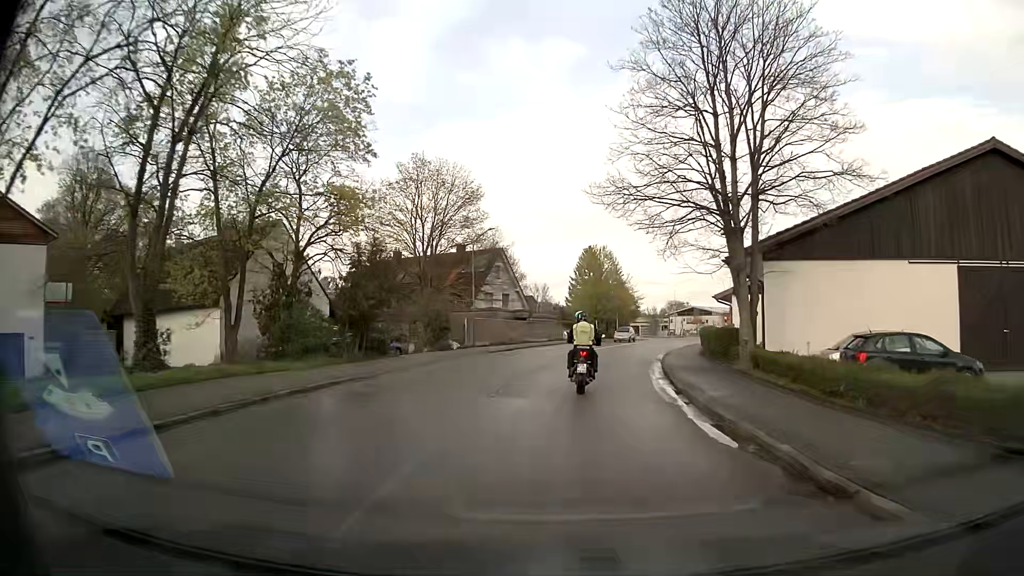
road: secondary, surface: asphalt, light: Day
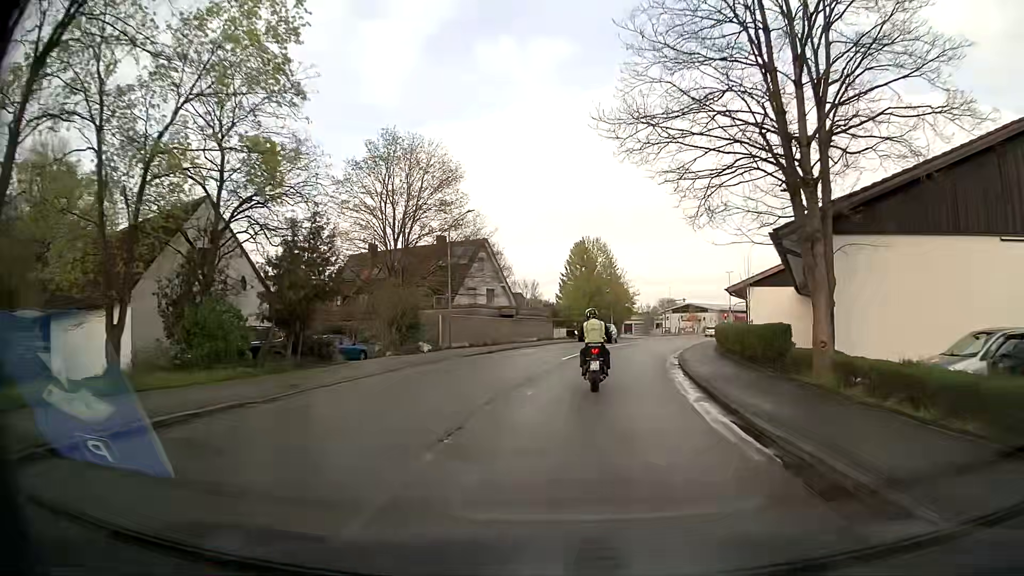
(0.0, +6.4) m; +1°
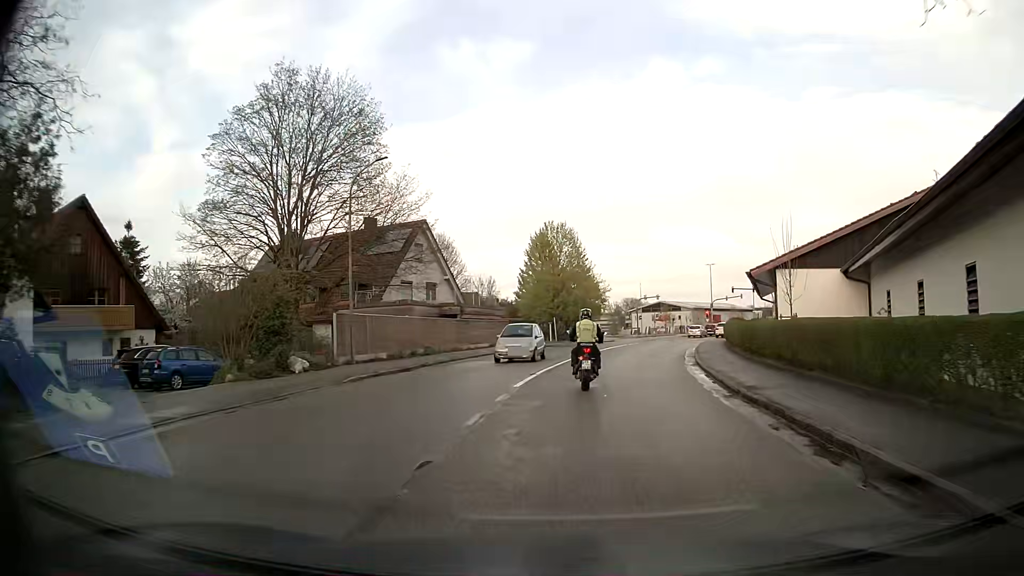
(+0.4, +12.7) m; +3°
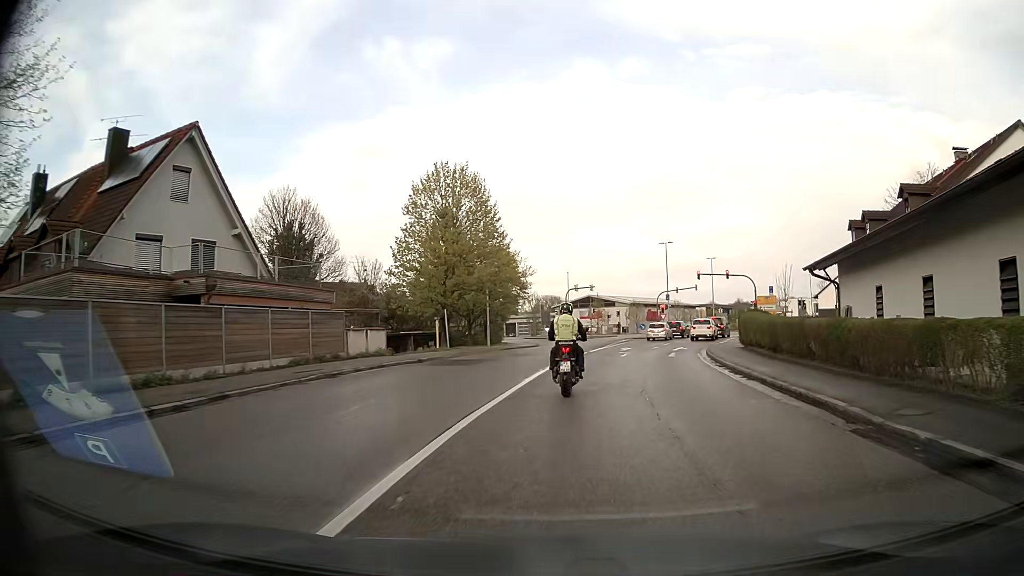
(+1.6, +25.0) m; +7°
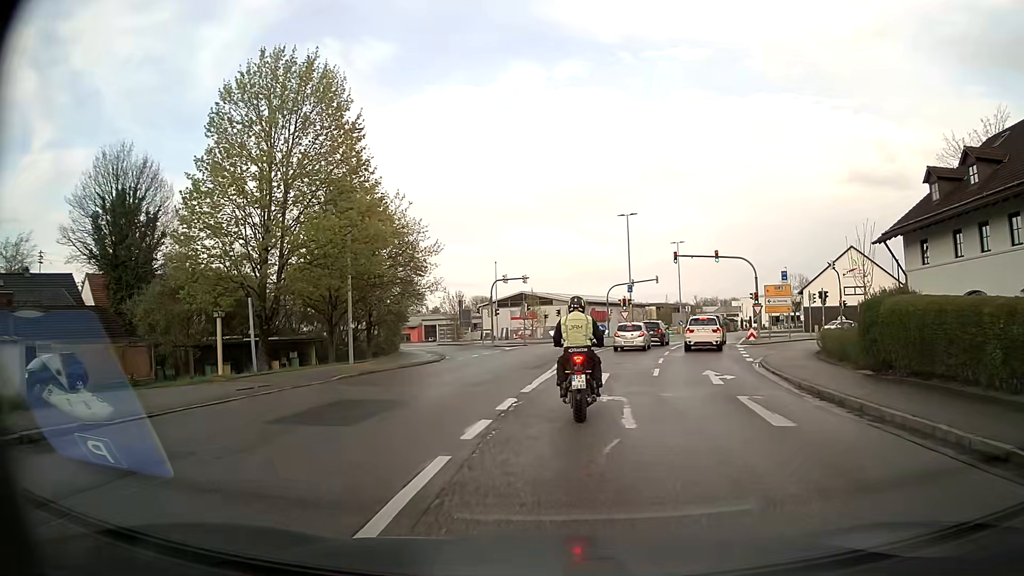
(+1.0, +20.0) m; +6°
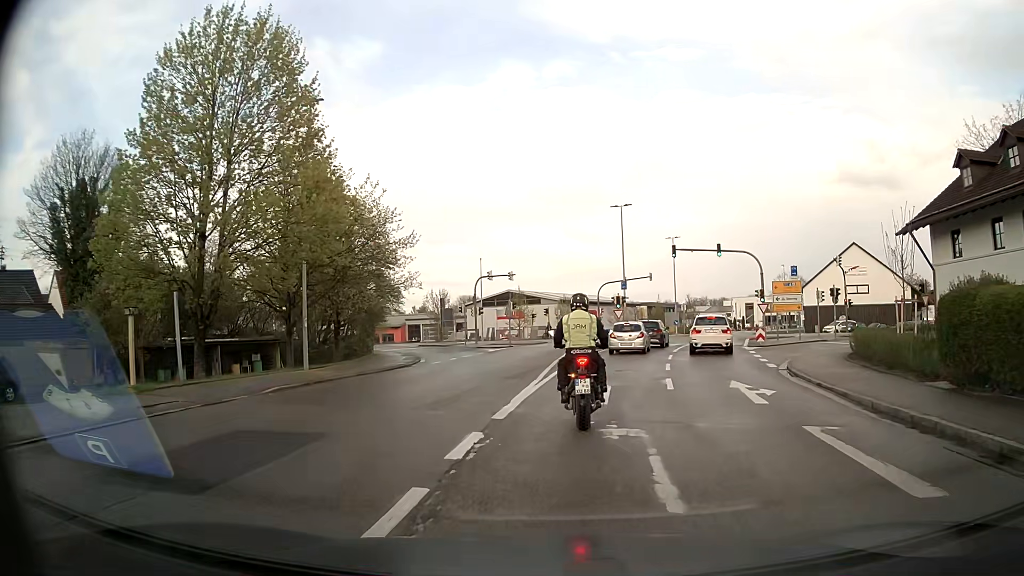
(0.0, +4.0) m; +1°
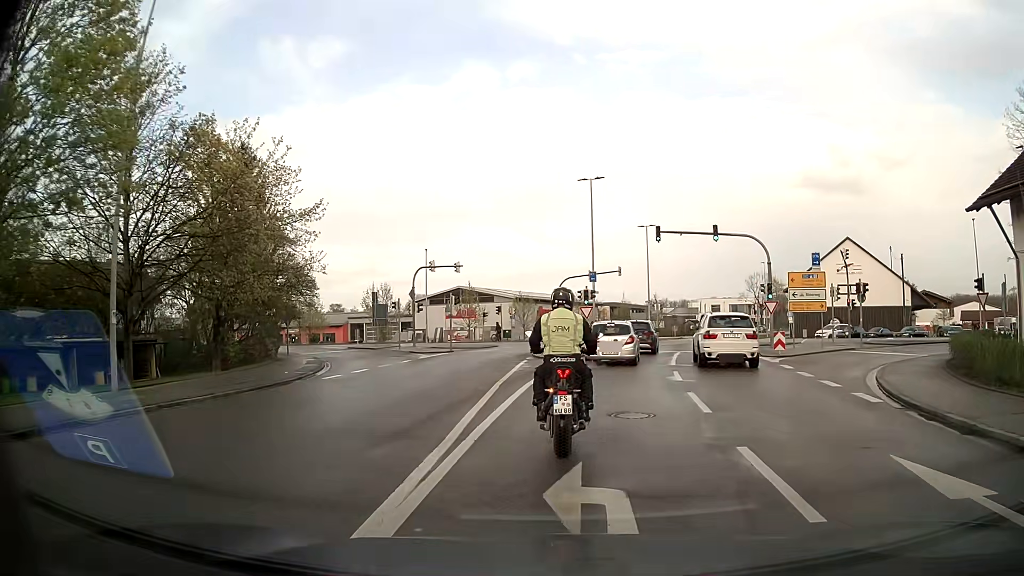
(+0.2, +9.6) m; +4°
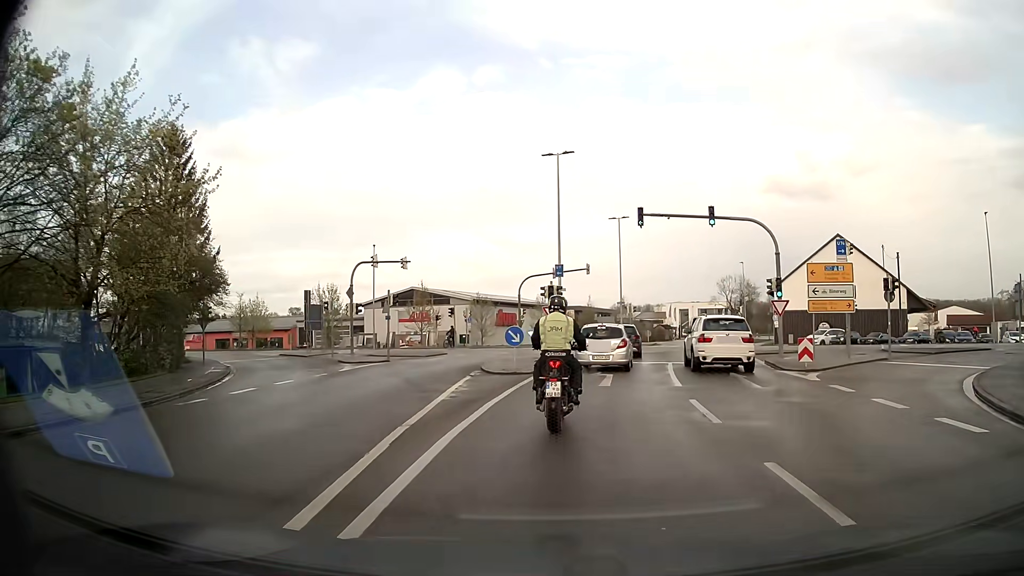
(+0.2, +7.1) m; +3°
(0, +10) (+2, +20) (+3, +30) (+4, +40) (0, +49) (-8, +55) (-18, +59) (-27, +63) (-36, +66) (-45, +70) m
